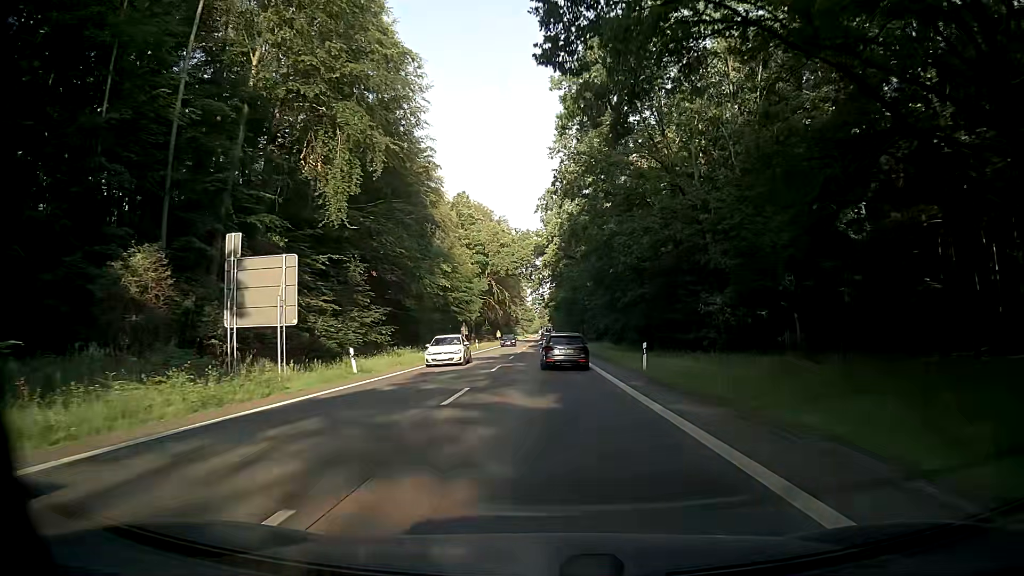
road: secondary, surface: asphalt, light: Day
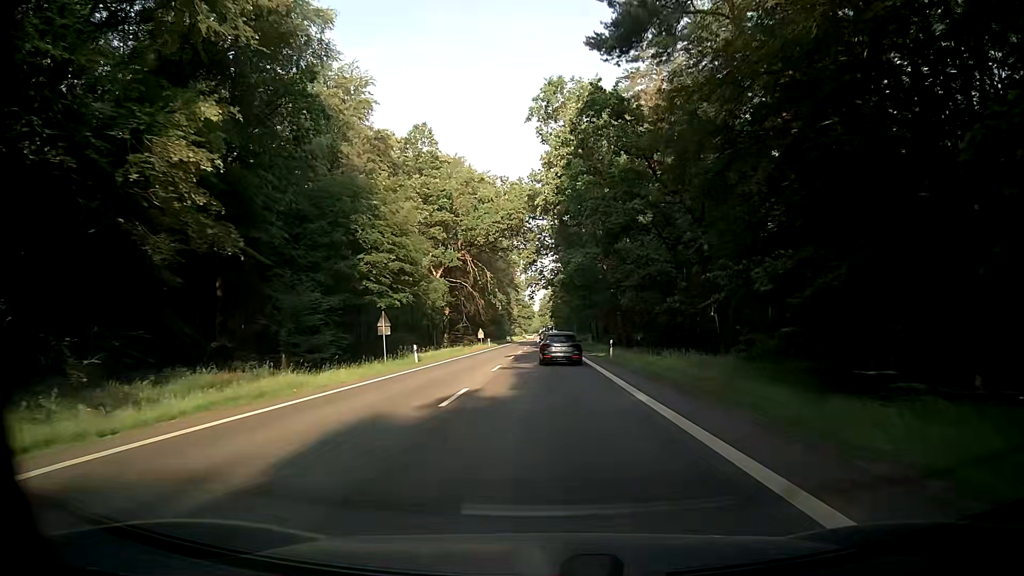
(-0.3, +37.0) m; -1°
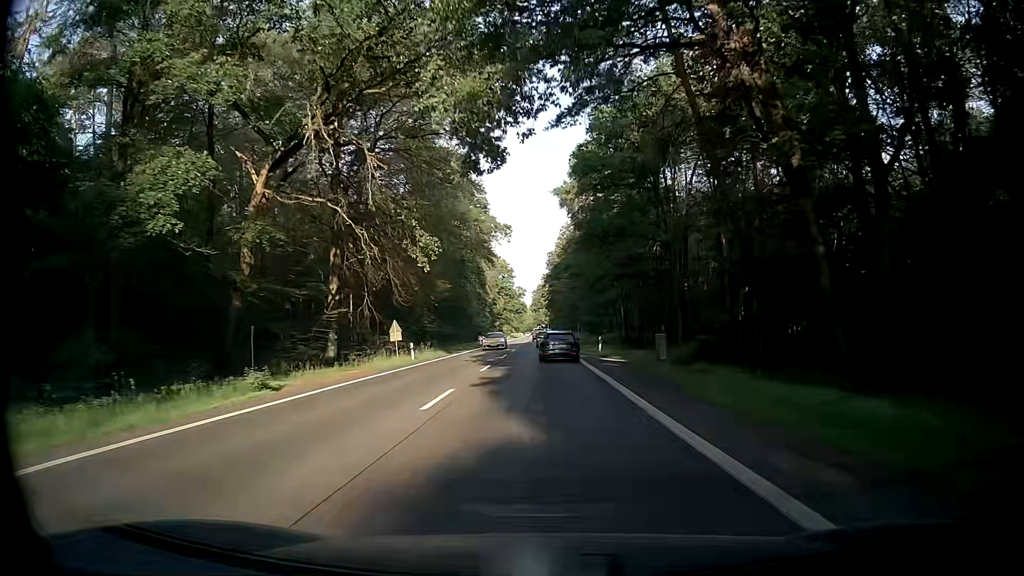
(+0.2, +49.5) m; -1°
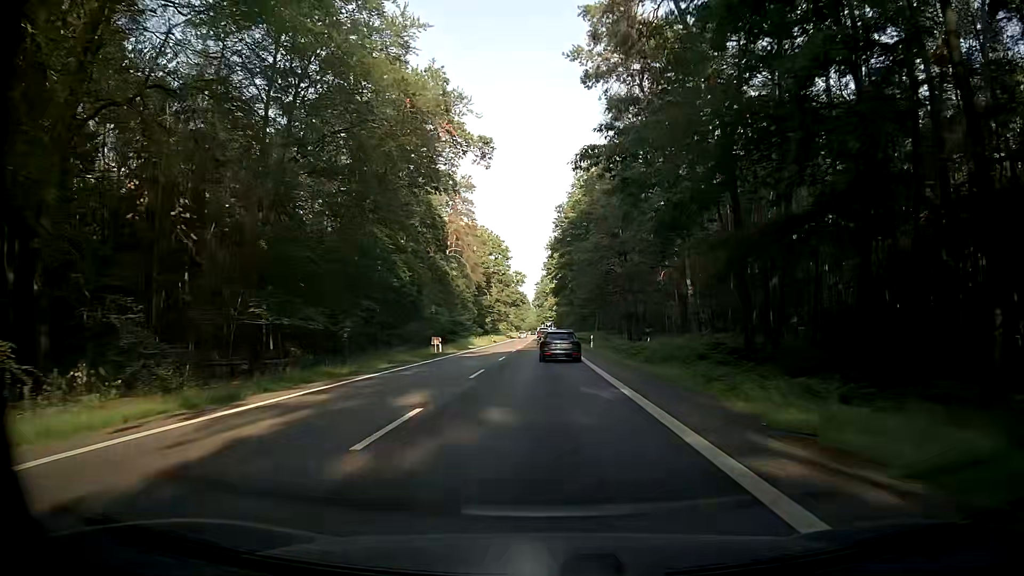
(+0.8, +41.0) m; +1°
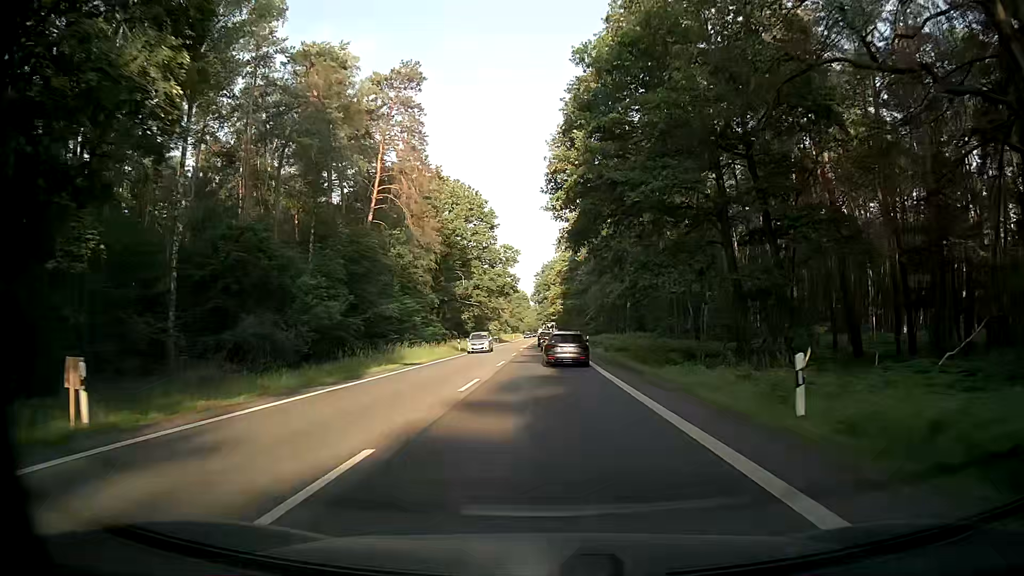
(-0.1, +40.5) m; 0°
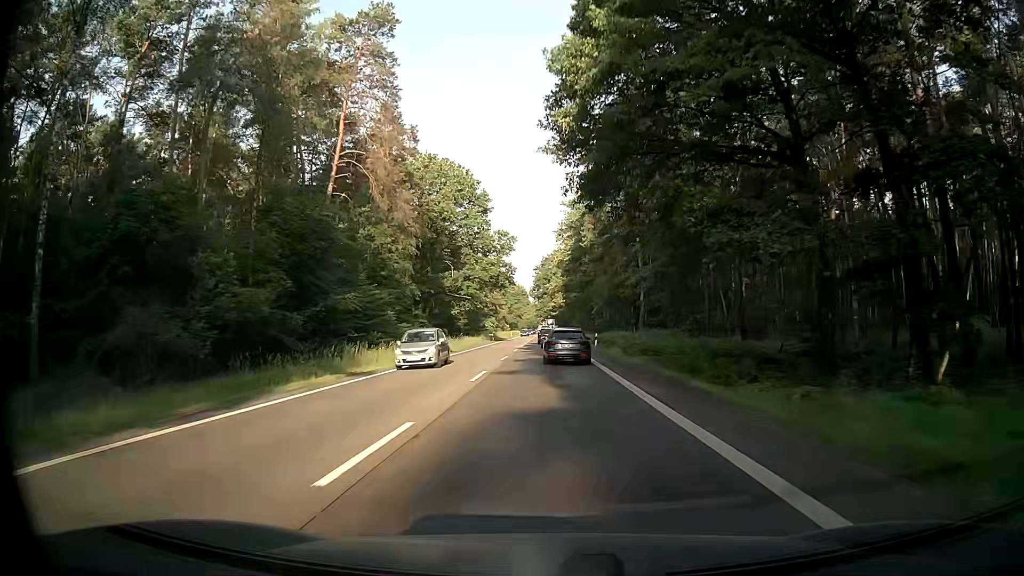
(0.0, +10.0) m; 0°
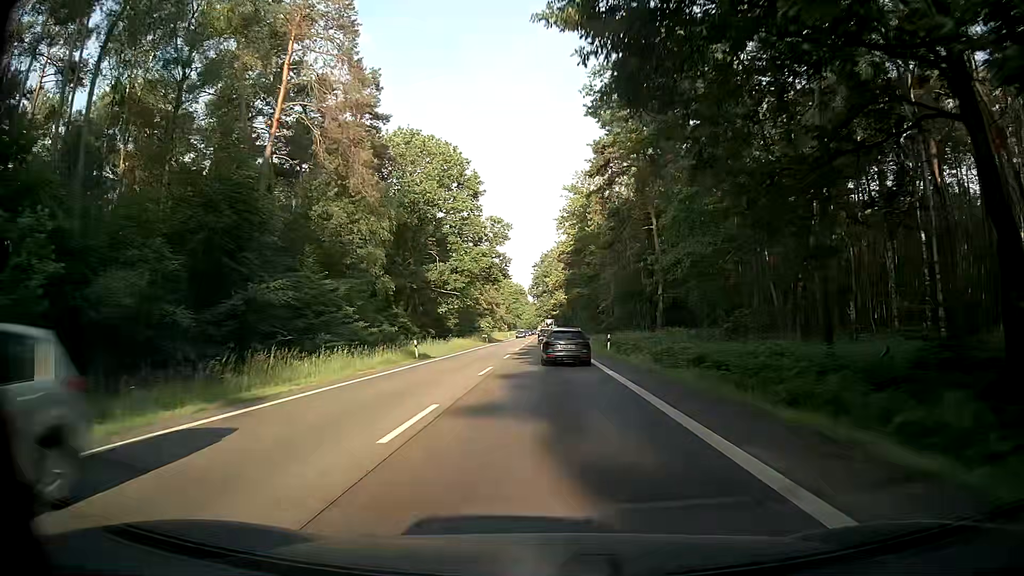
(0.0, +9.9) m; 0°
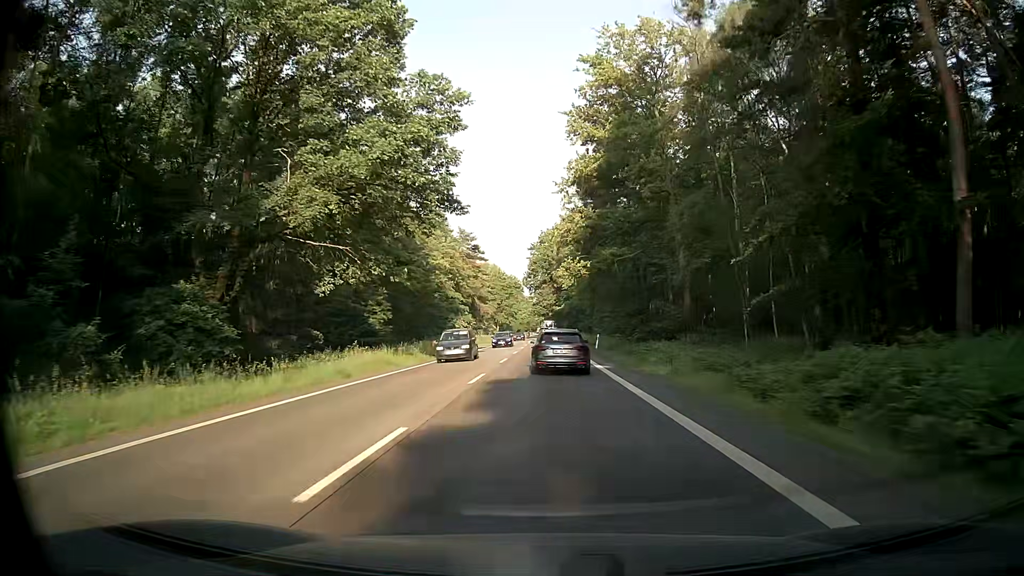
(+0.4, +39.2) m; +1°
(0, +10) (0, +20) (0, +30) (0, +40) (0, +50) (0, +60) (0, +70) (0, +80) (0, +90) (0, +100) m
